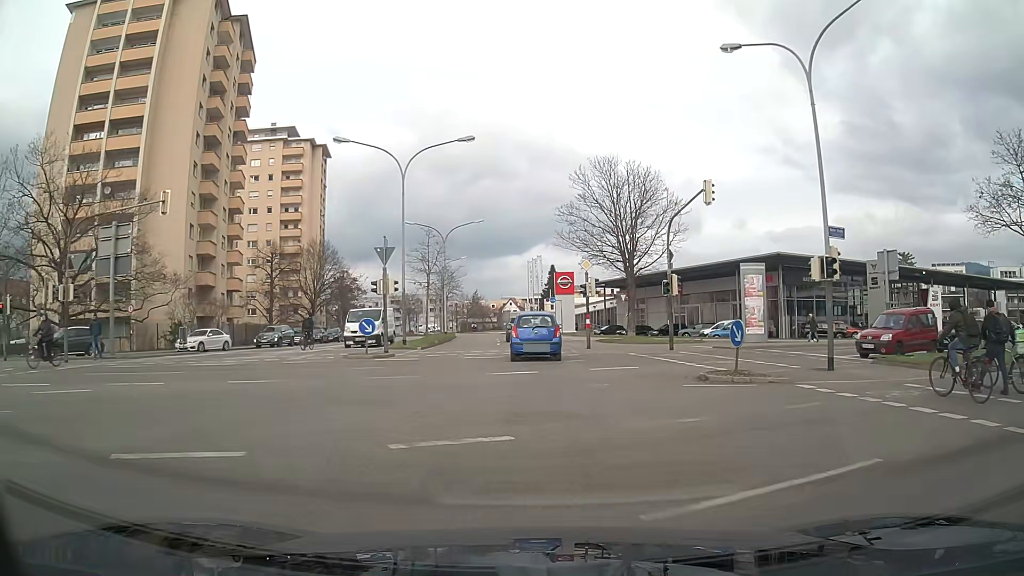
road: tertiary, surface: asphalt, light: Day
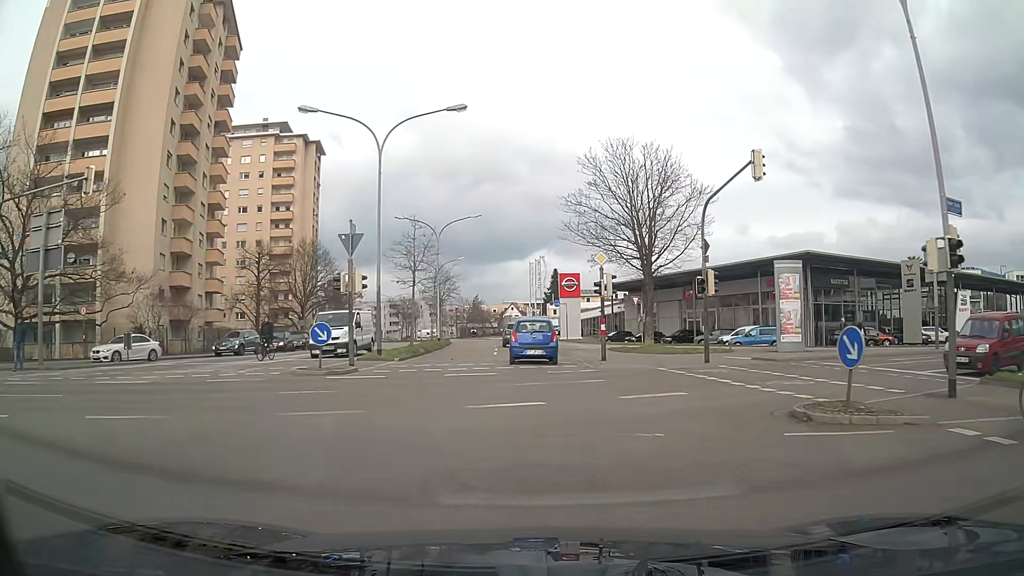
(0.0, +5.6) m; 0°
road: secondary
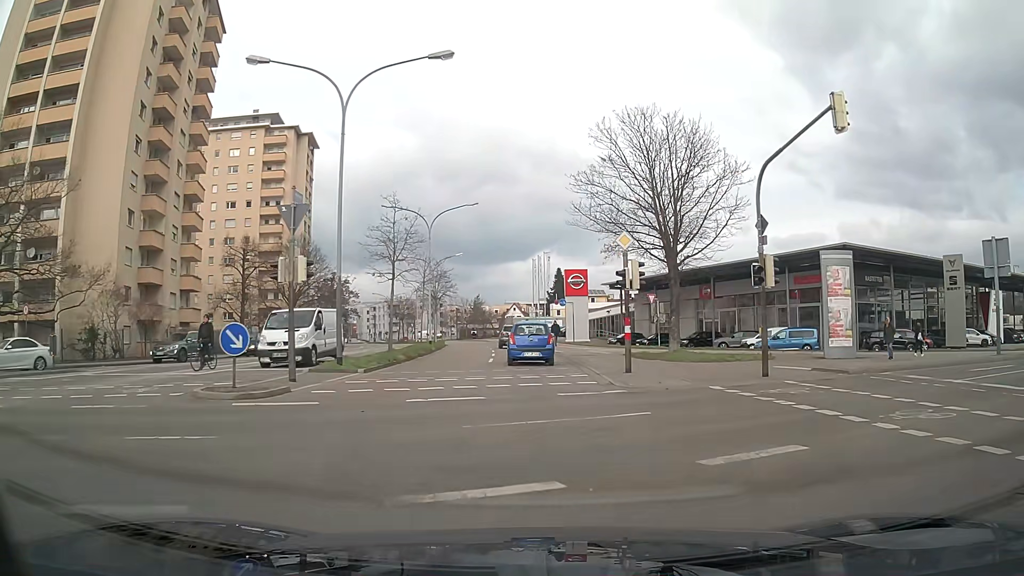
(0.0, +5.7) m; 0°
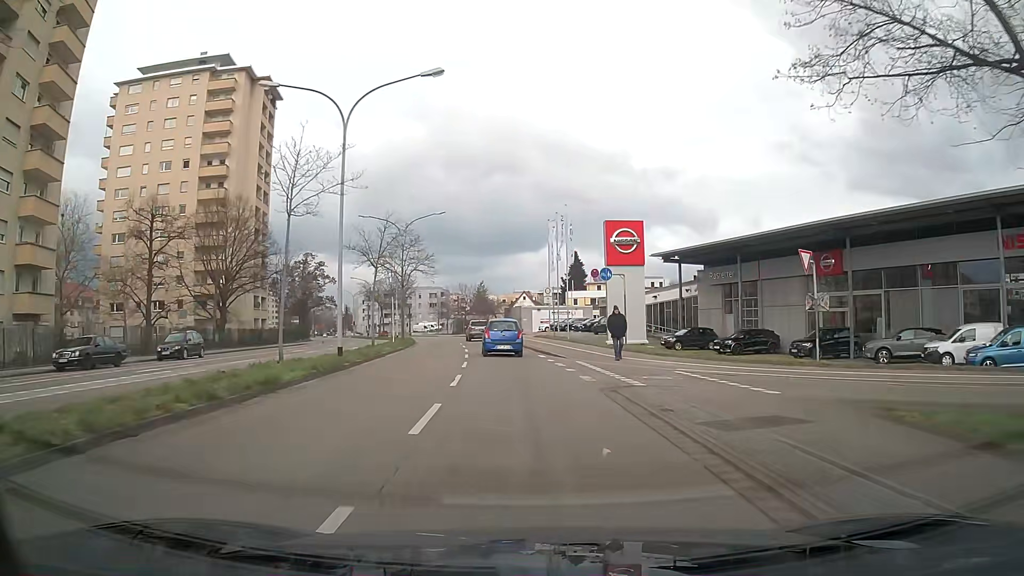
(-0.2, +24.4) m; -1°
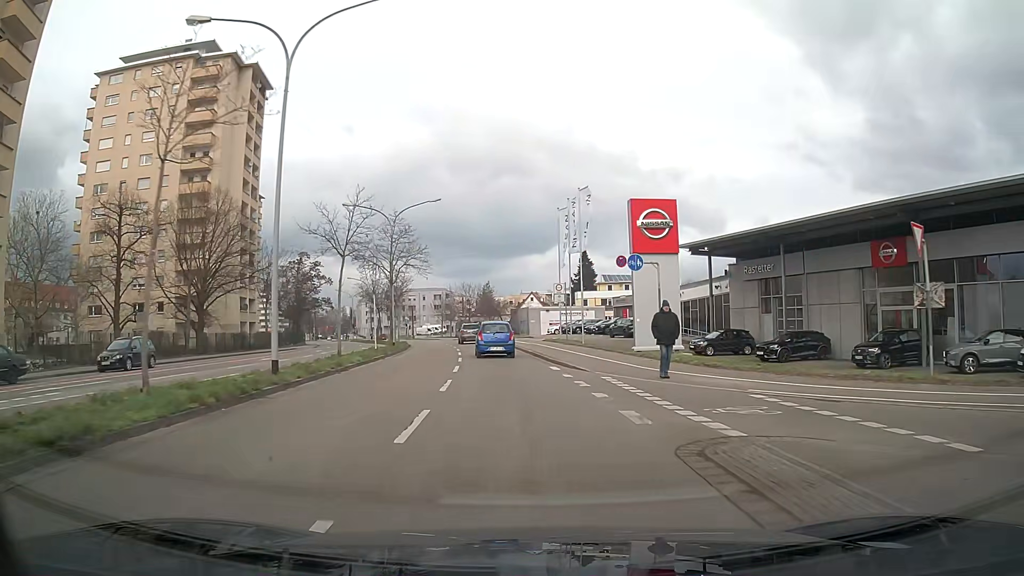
(0.0, +6.5) m; -1°
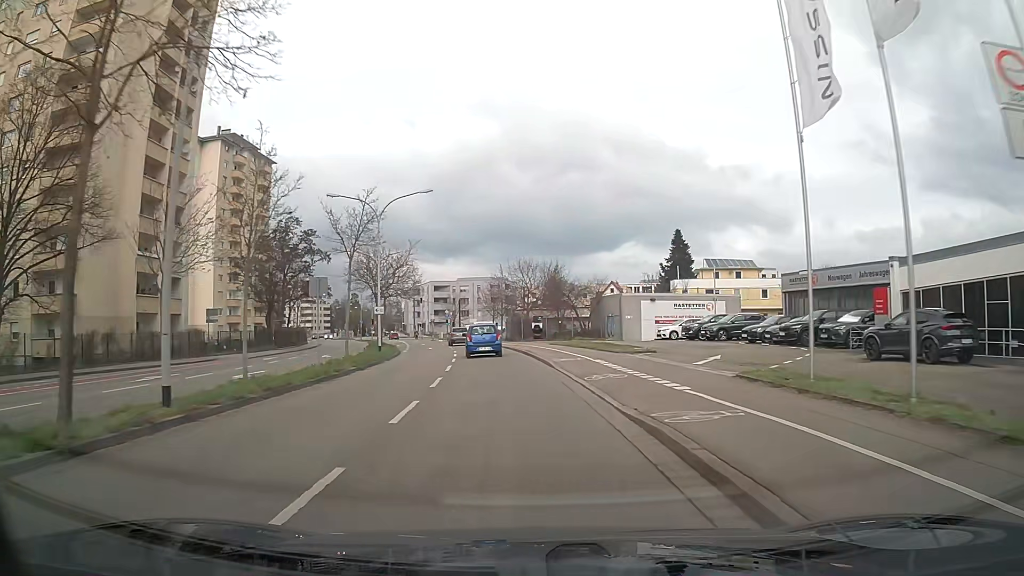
(-2.0, +34.6) m; -6°
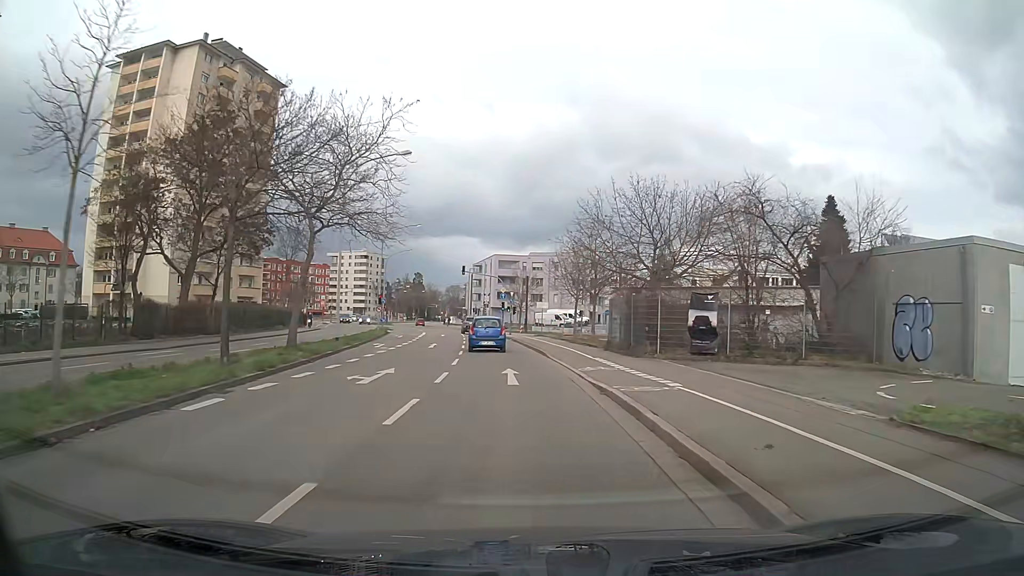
(-2.3, +37.3) m; -7°
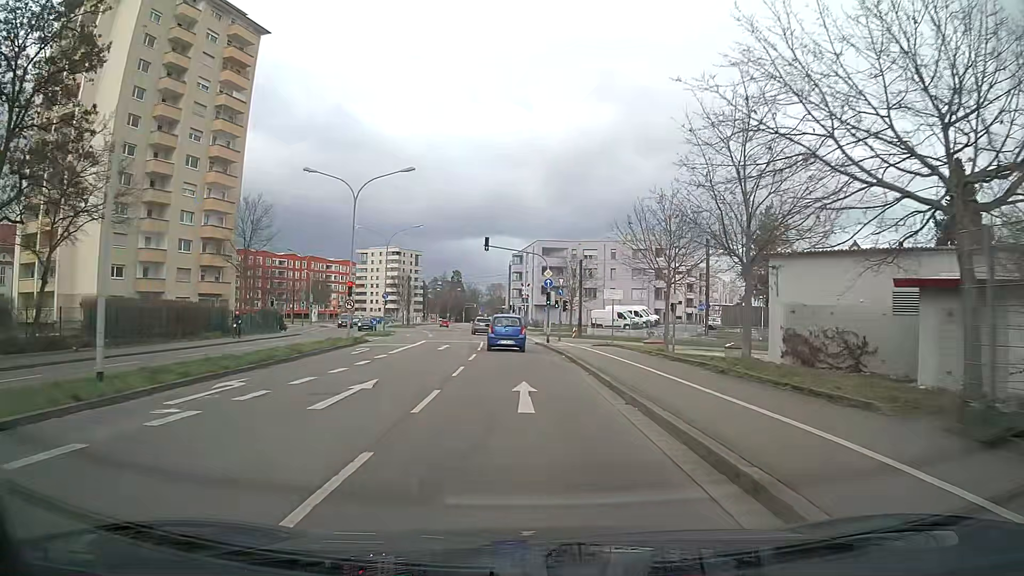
(-0.7, +22.9) m; -3°
